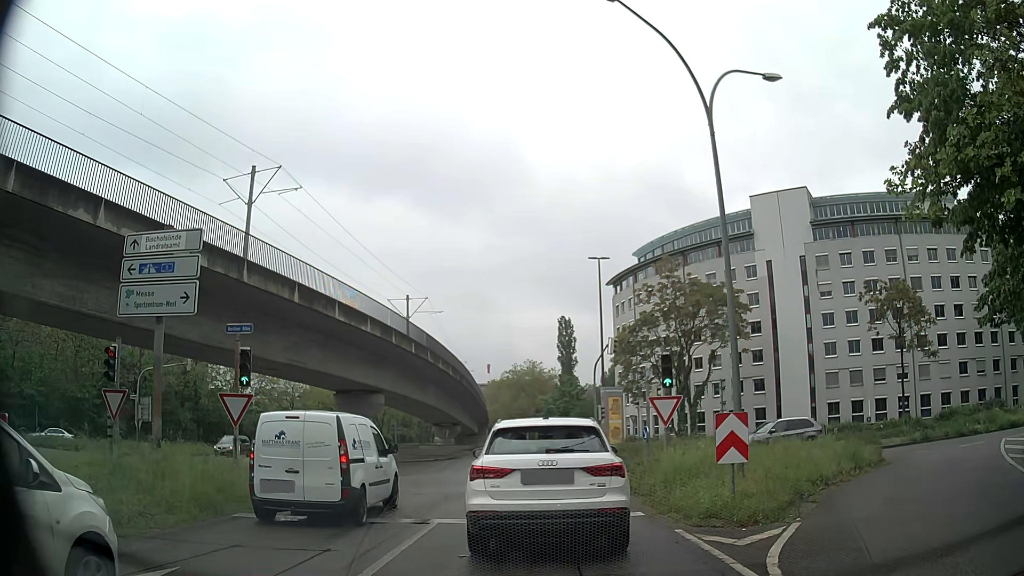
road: tertiary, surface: asphalt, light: Day
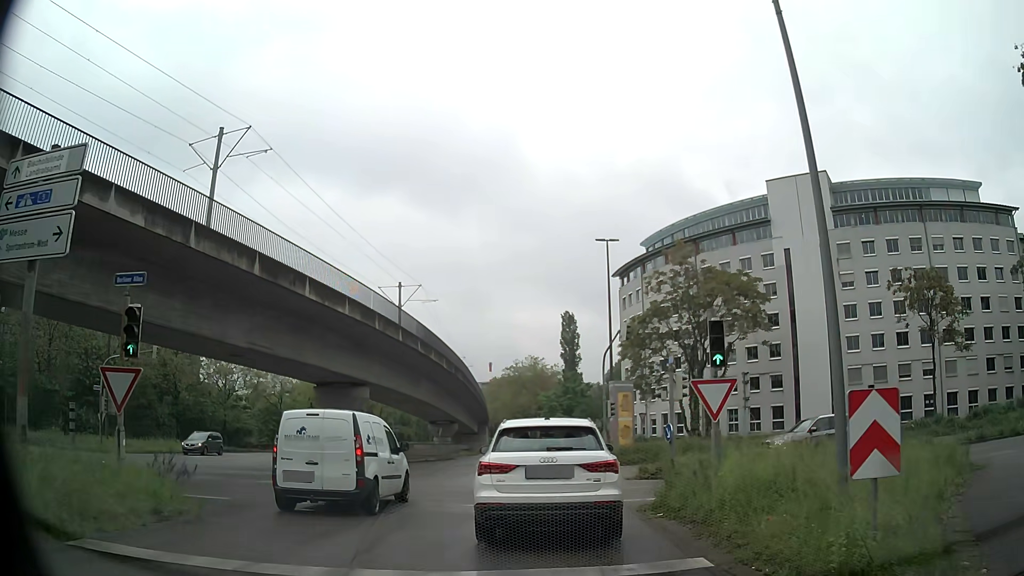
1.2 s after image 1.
(+0.1, +4.9) m; +1°
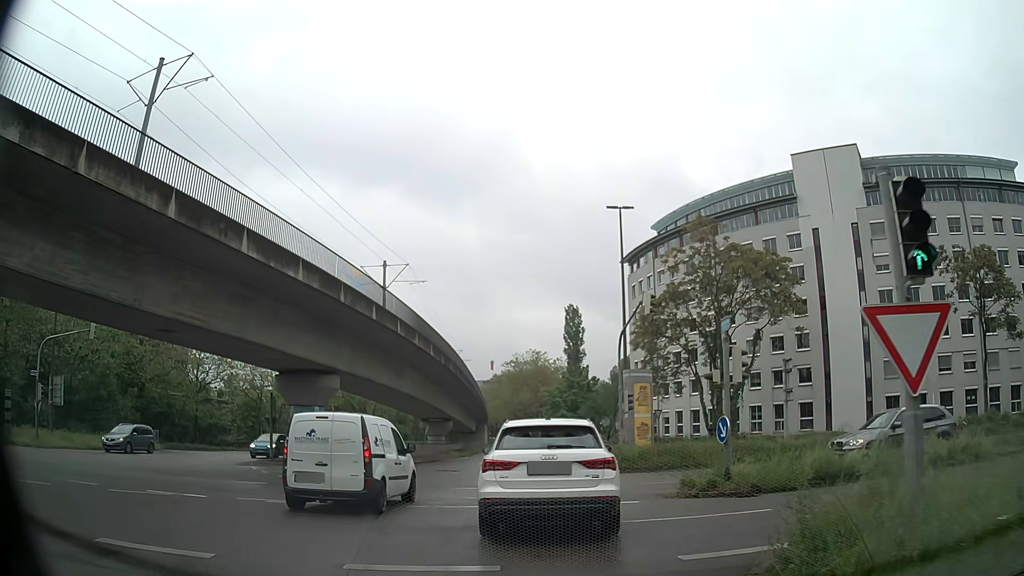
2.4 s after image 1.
(+0.1, +6.8) m; +1°
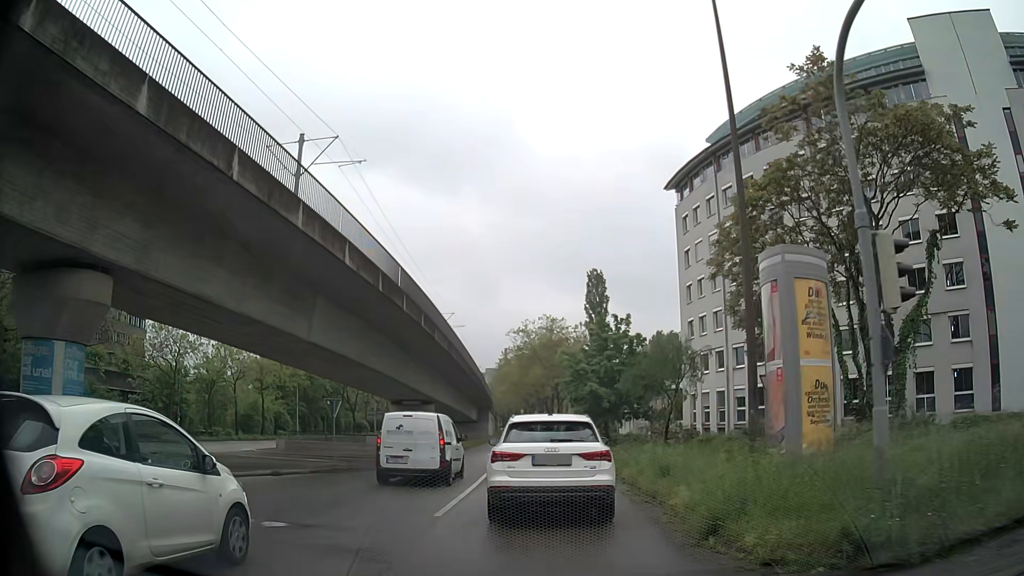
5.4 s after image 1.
(-0.4, +21.8) m; -2°
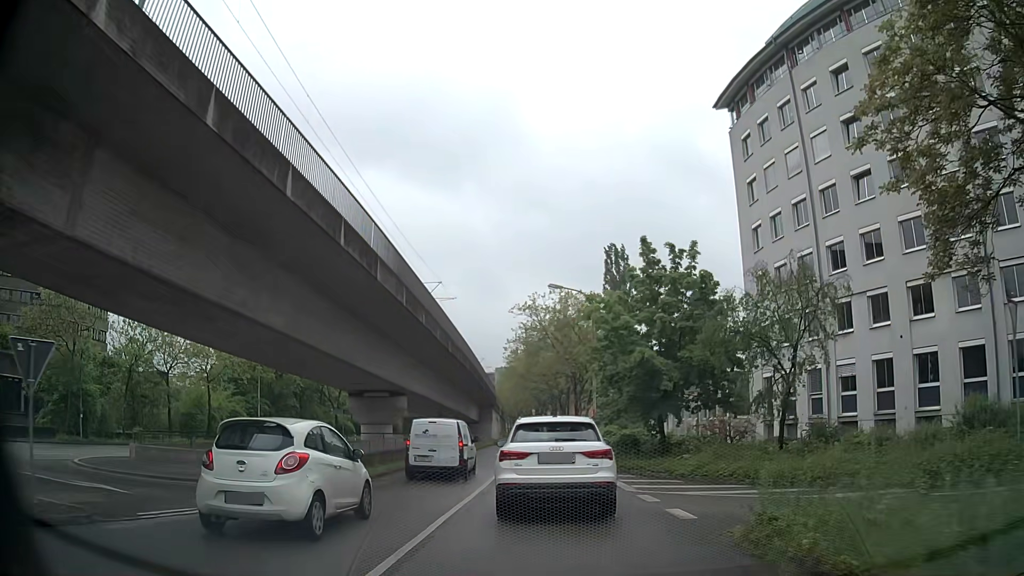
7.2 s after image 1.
(-0.1, +15.5) m; -1°
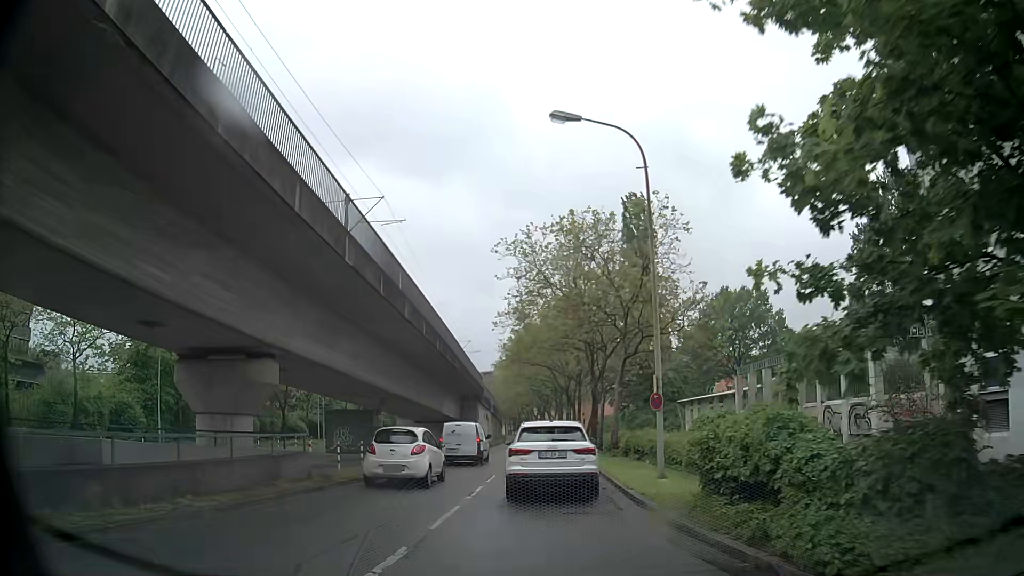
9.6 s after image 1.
(+0.1, +20.3) m; 0°
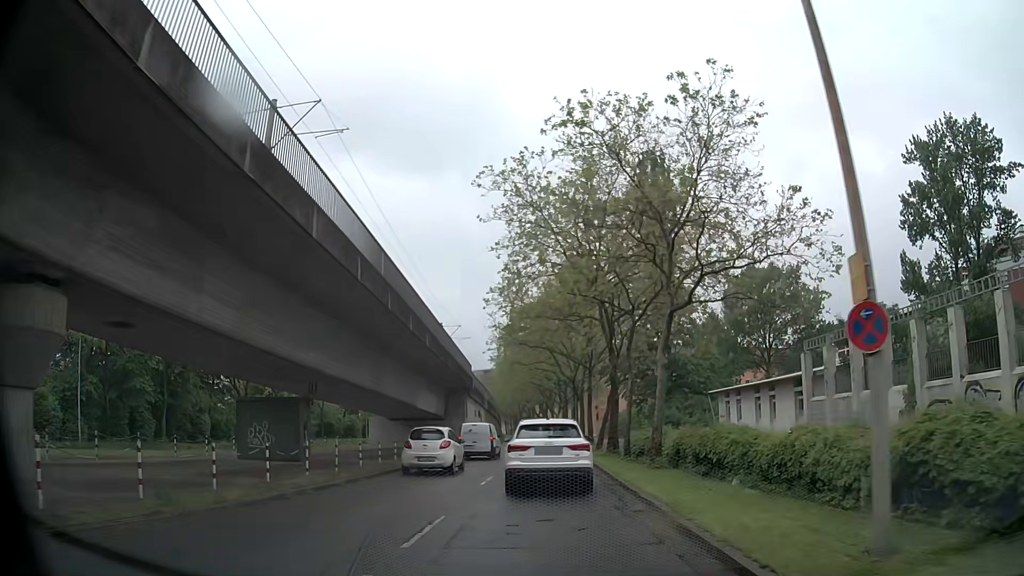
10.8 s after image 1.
(0.0, +10.9) m; 0°
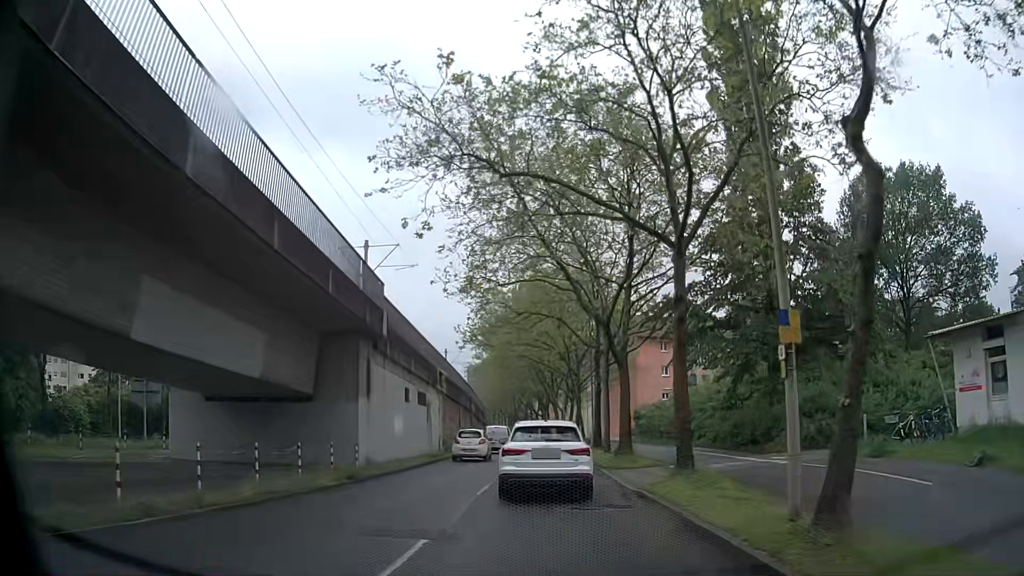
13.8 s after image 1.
(-0.7, +29.6) m; -1°
(0, +10) (0, +20) (0, +30) (0, +40) (0, +50) (0, +60) (-1, +70) (-1, +80) (-2, +90) (-3, +100) m
